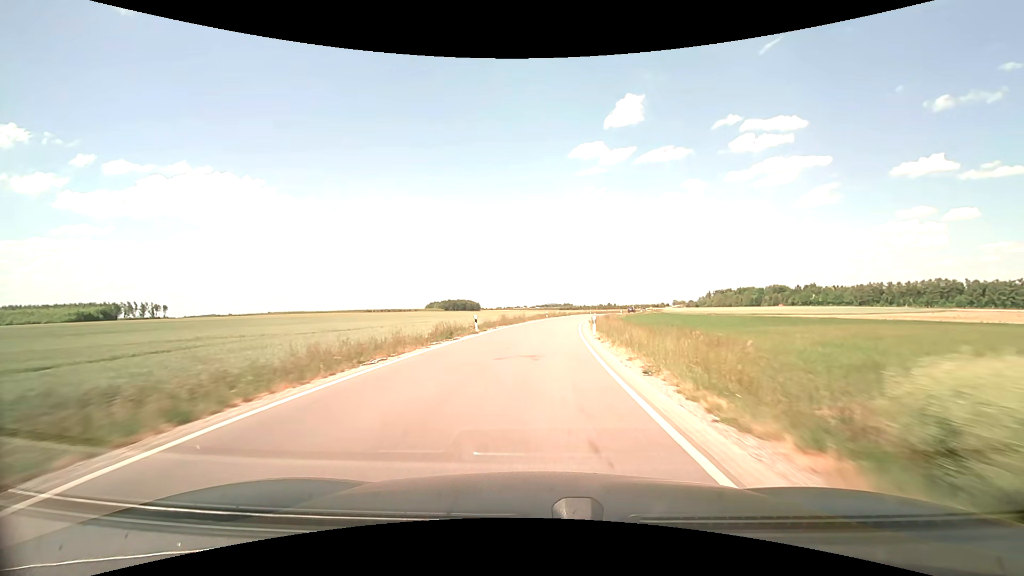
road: secondary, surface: asphalt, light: Day
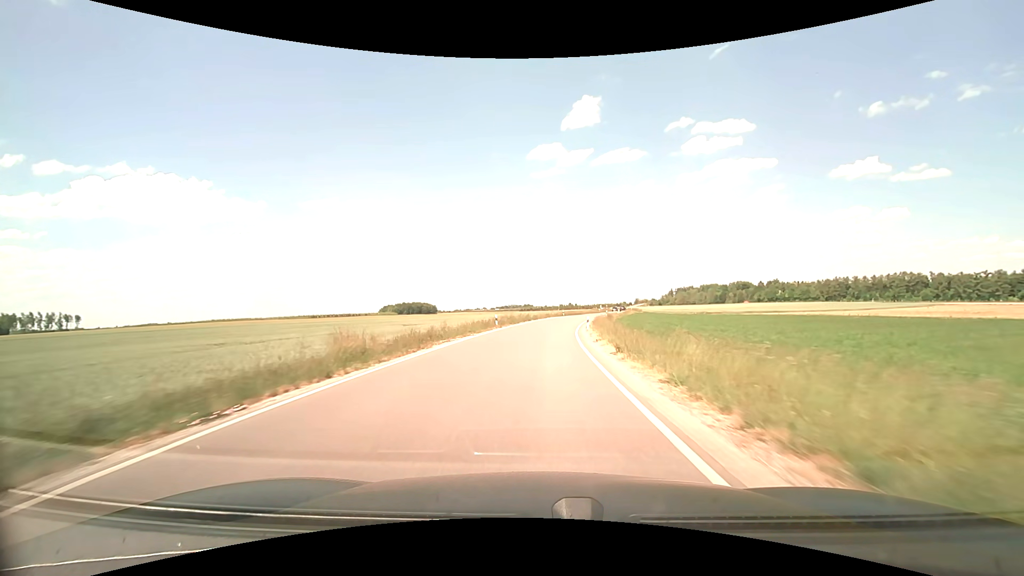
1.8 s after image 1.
(+1.3, +34.5) m; +5°
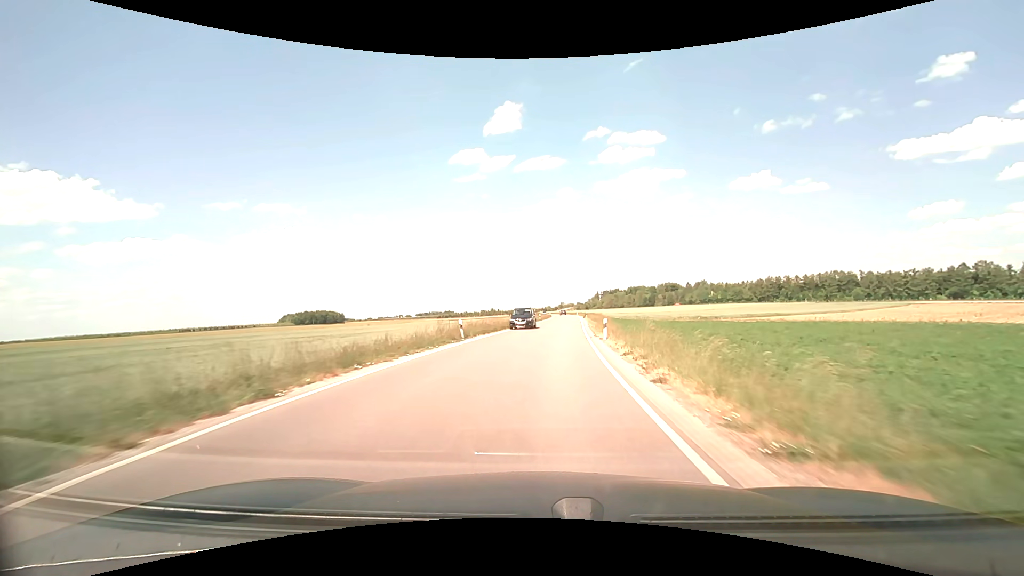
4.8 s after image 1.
(+3.8, +57.3) m; +9°
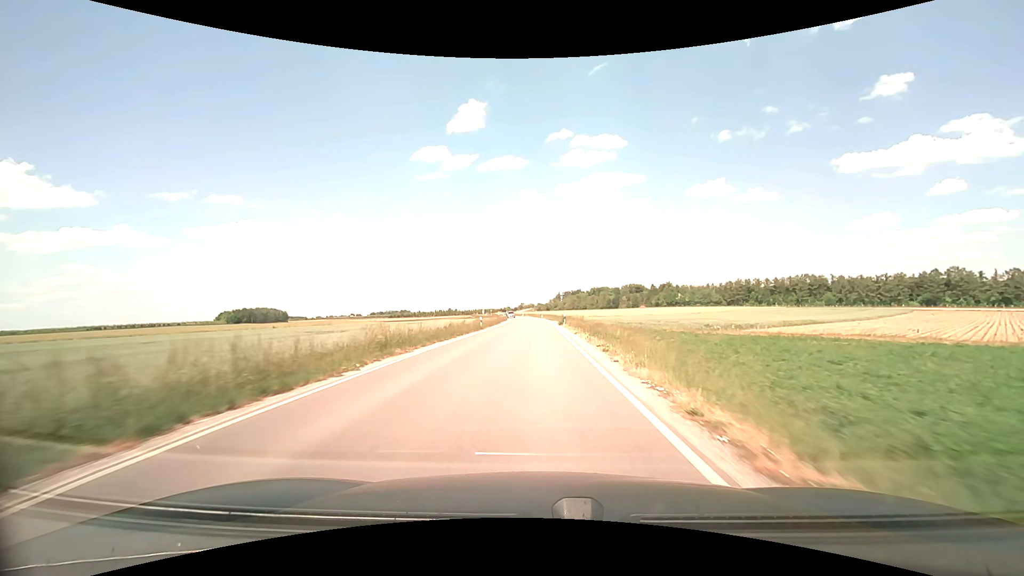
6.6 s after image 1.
(+1.7, +34.4) m; +5°
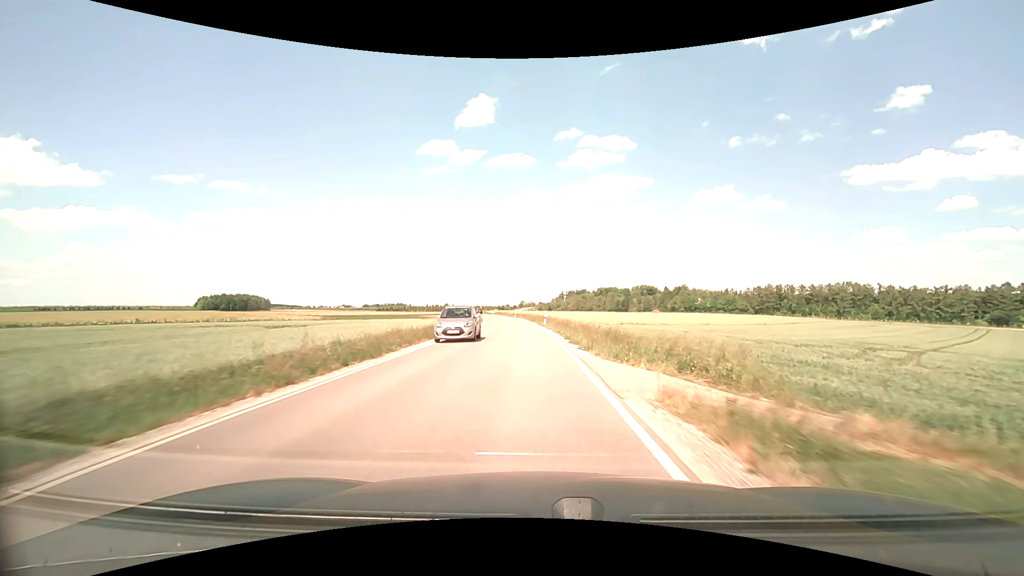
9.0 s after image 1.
(+0.3, +46.1) m; 0°
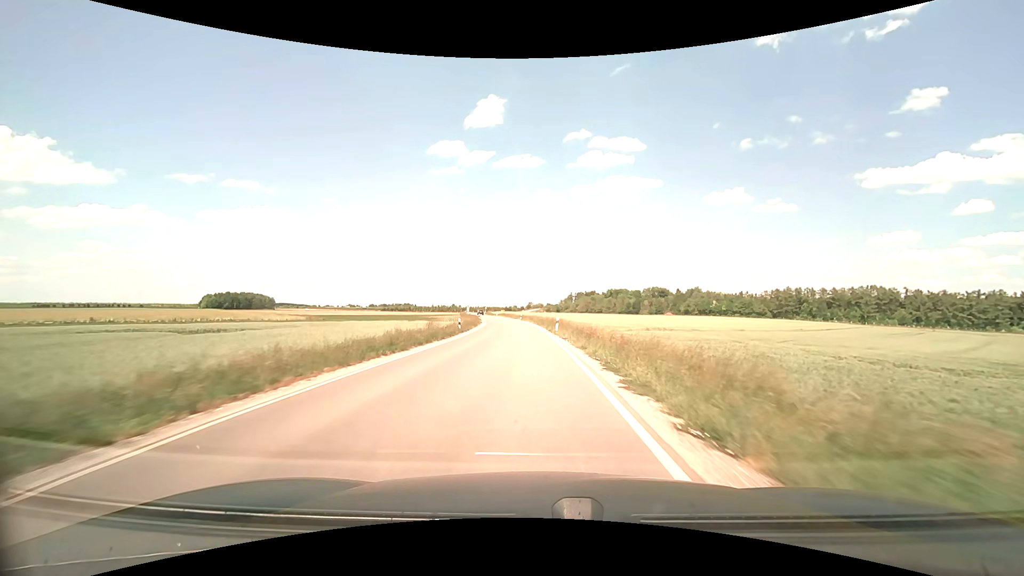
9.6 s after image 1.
(-0.1, +11.6) m; -1°
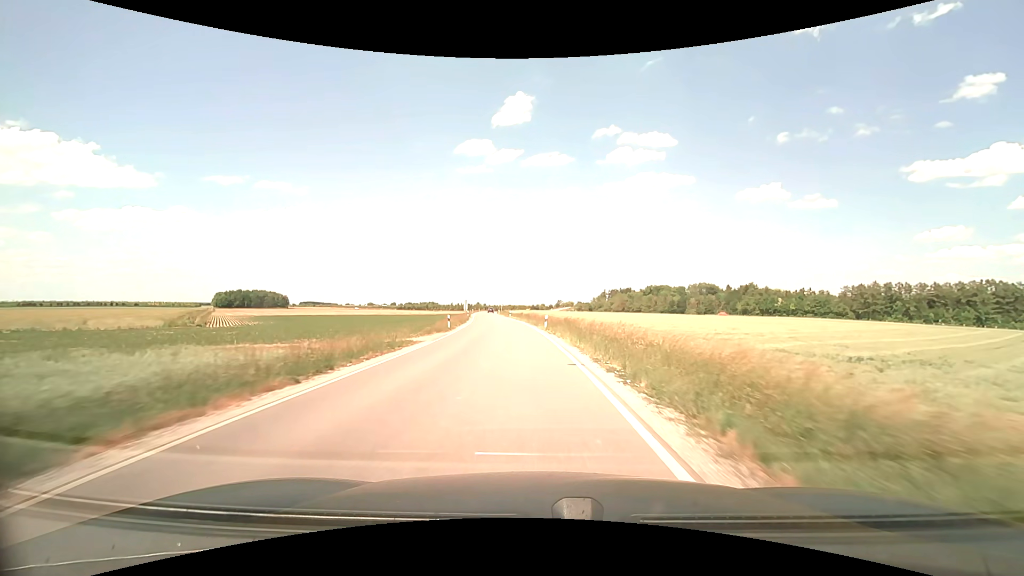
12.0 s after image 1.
(-1.1, +46.4) m; -3°
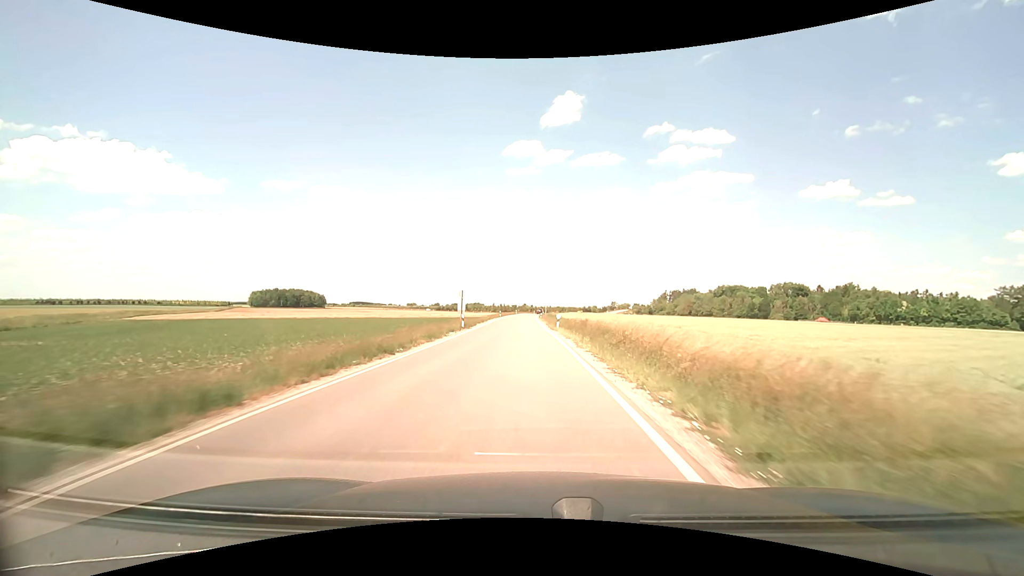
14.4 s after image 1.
(-2.3, +45.3) m; -6°
(0, +10) (0, +20) (-1, +30) (-1, +40) (-1, +50) (-1, +60) (-1, +70) (-1, +80) (-1, +90) (-1, +100) m
